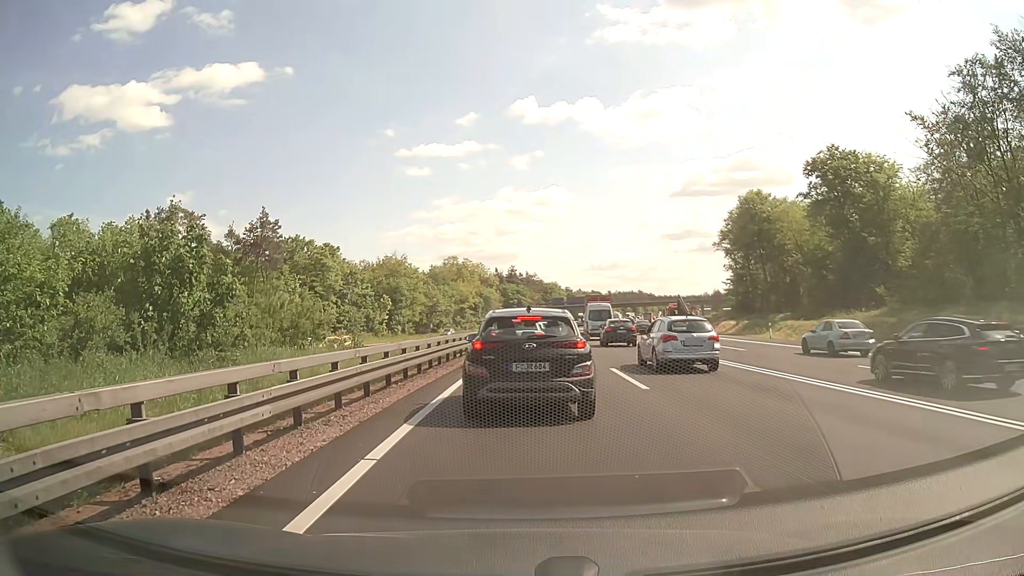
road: motorway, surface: asphalt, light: Day
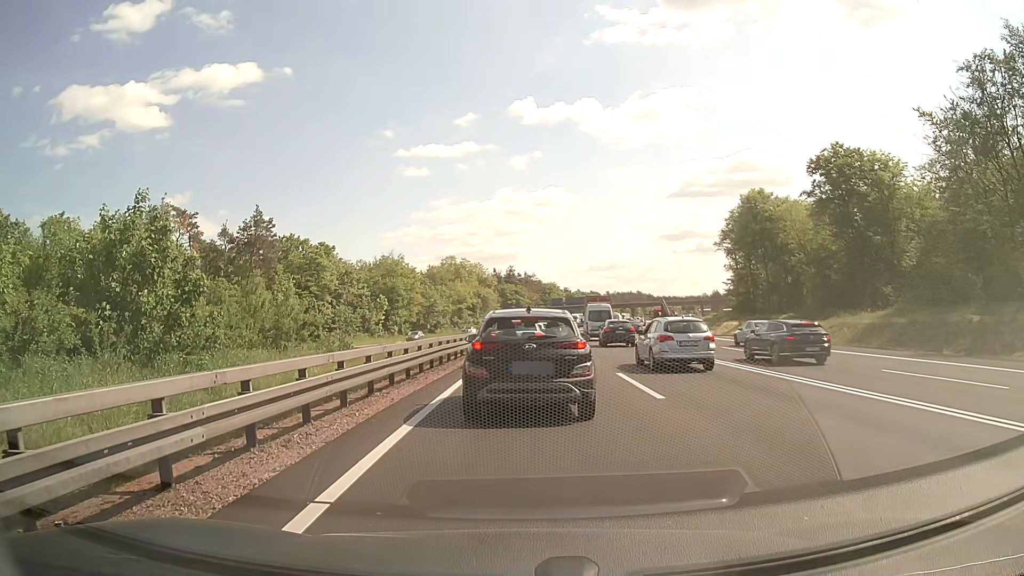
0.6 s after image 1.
(0.0, +1.6) m; -1°
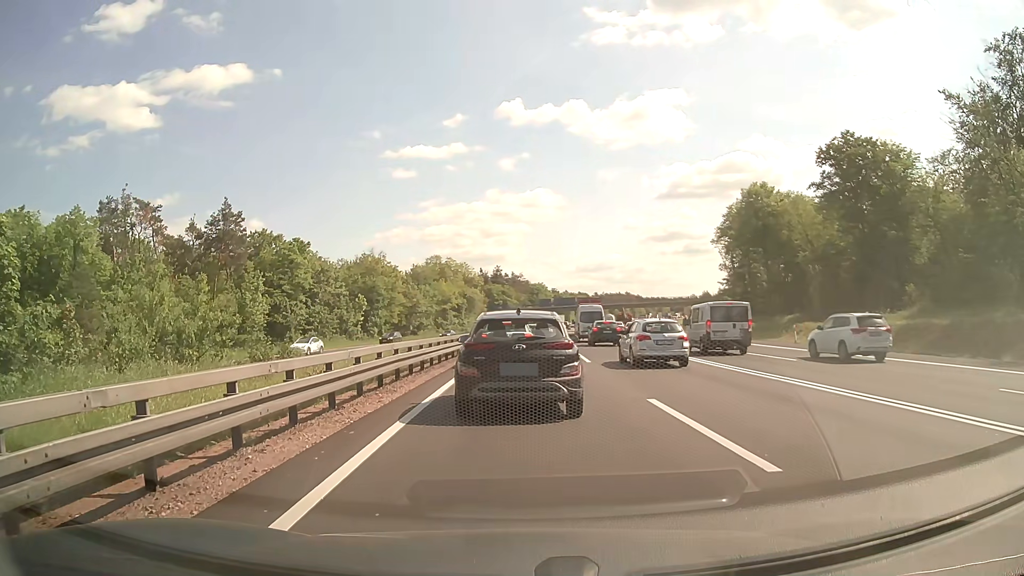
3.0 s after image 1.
(+0.1, +6.1) m; +1°
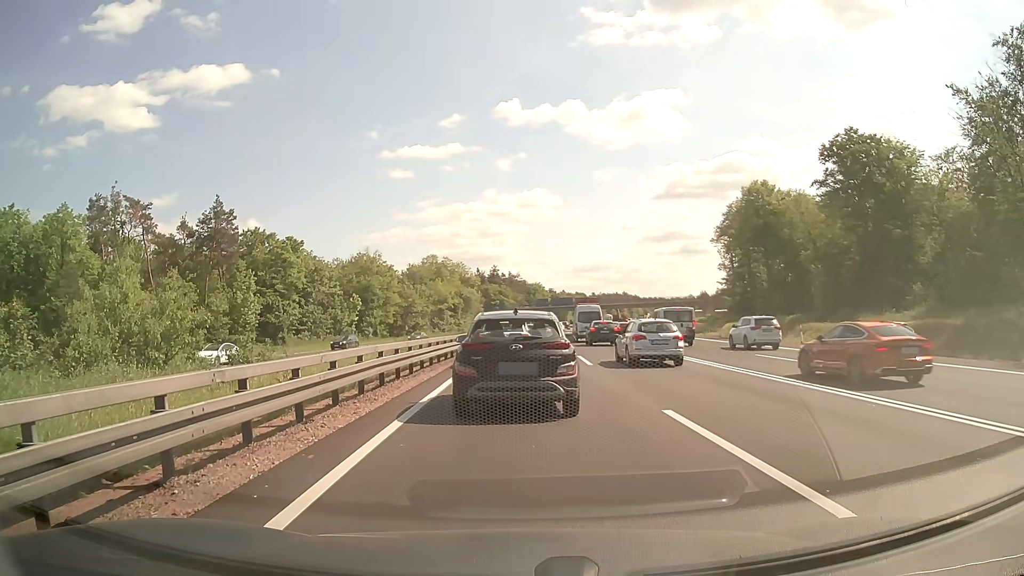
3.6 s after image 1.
(0.0, +1.6) m; +1°
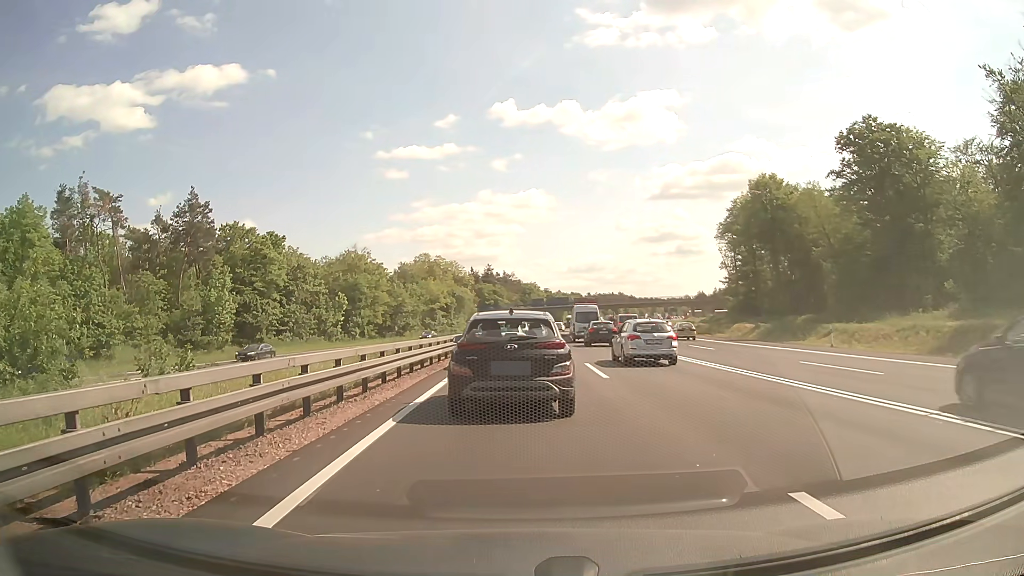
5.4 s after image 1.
(+0.1, +5.4) m; +1°
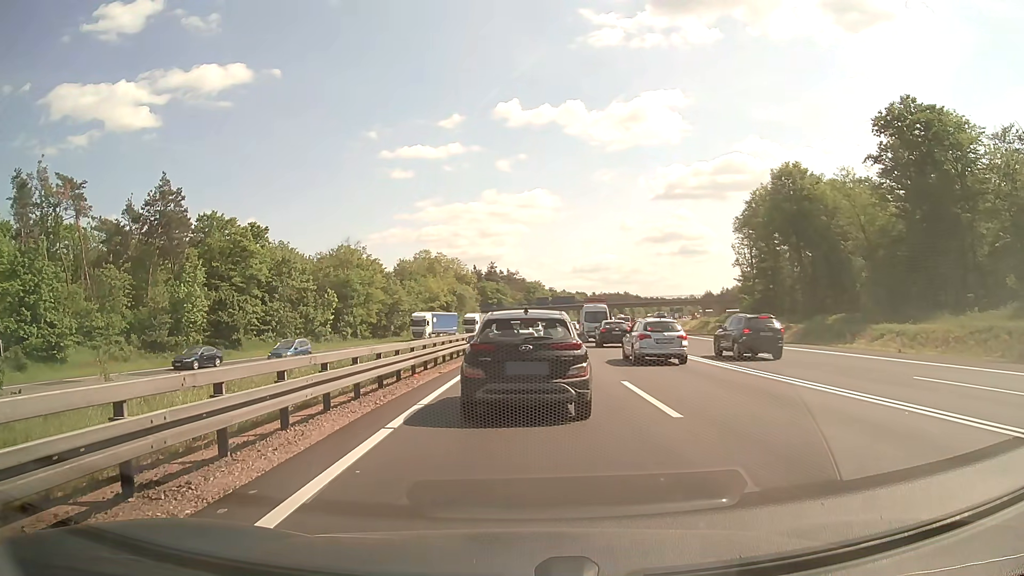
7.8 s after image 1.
(-0.1, +7.4) m; -2°
(0, +10) (0, +20) (+1, +30) (+2, +40) (+3, +50) (+4, +60) (+5, +70) (+6, +80) (+7, +90) (+8, +100) m
